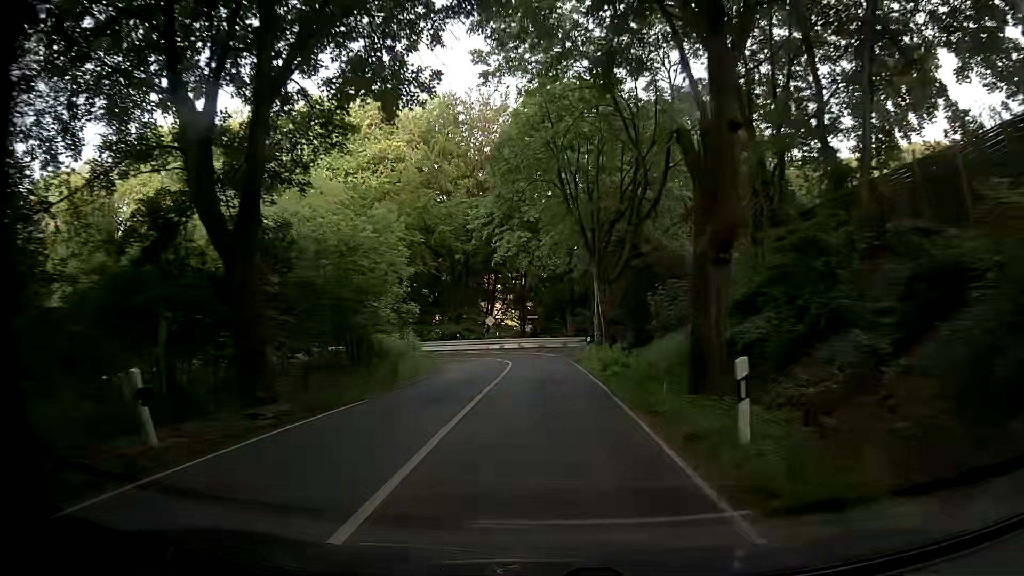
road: secondary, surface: asphalt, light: Day
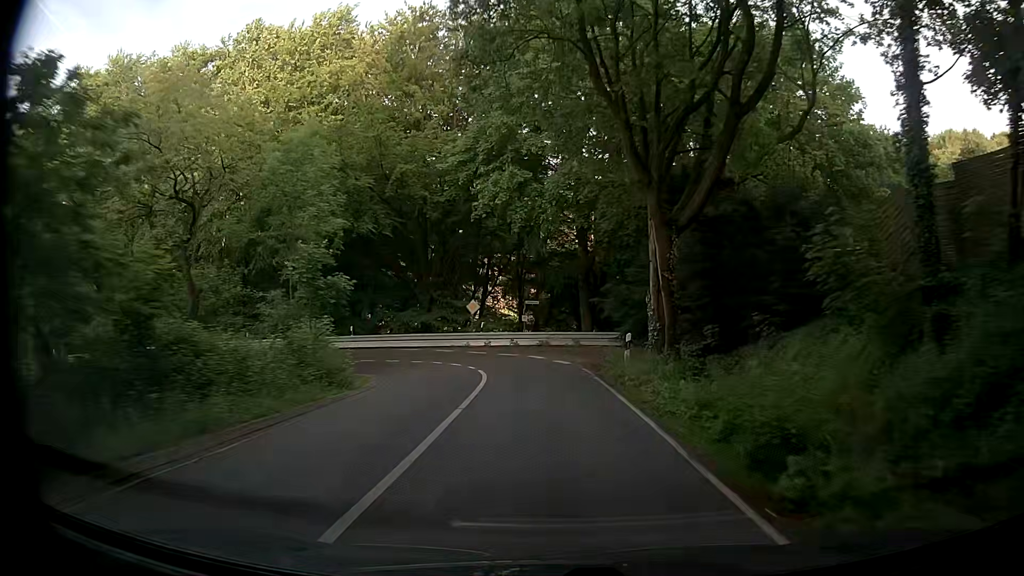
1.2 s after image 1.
(-0.1, +14.9) m; 0°
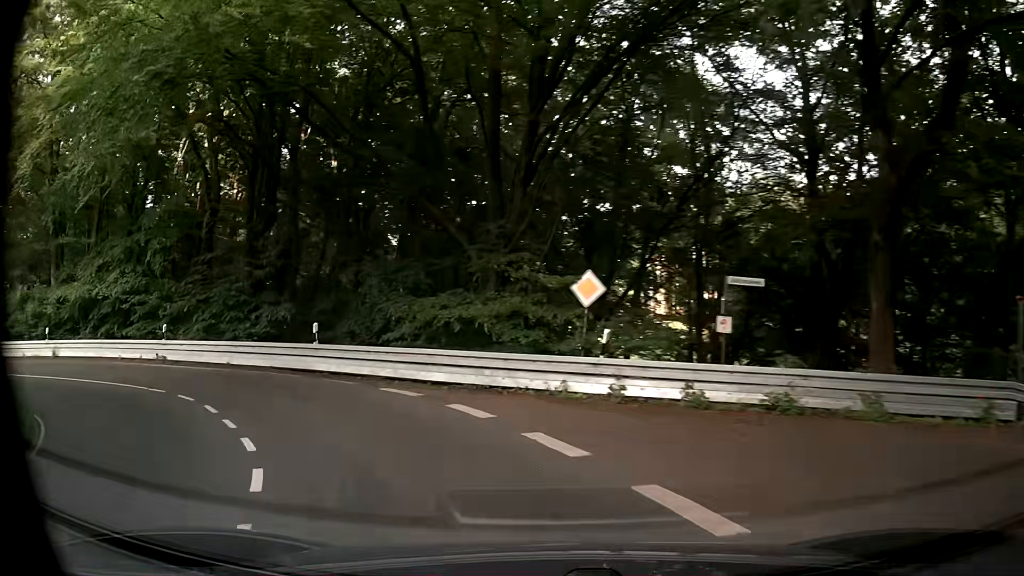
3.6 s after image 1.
(-0.8, +23.1) m; -12°
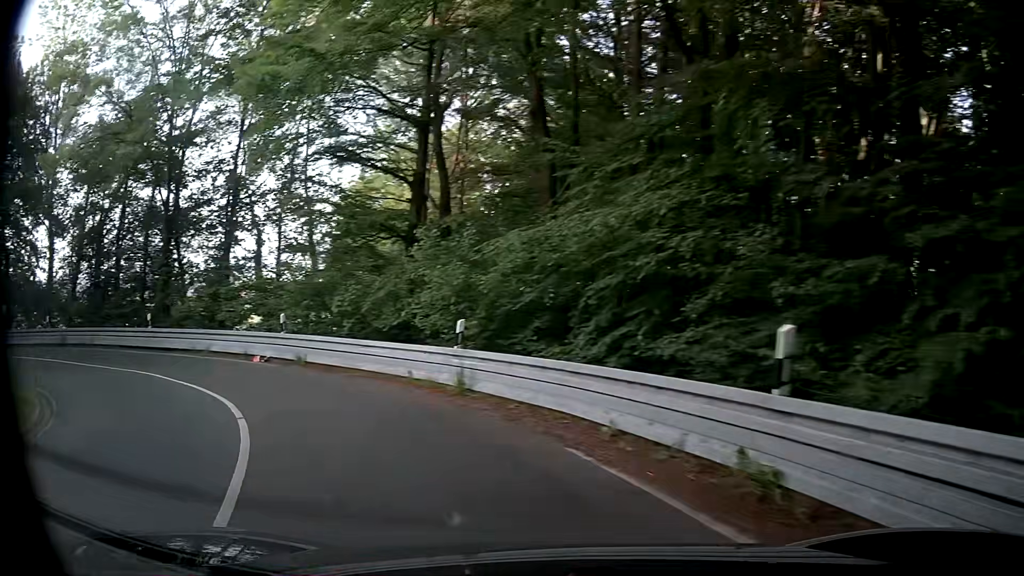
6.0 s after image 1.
(-8.3, +17.5) m; -52°
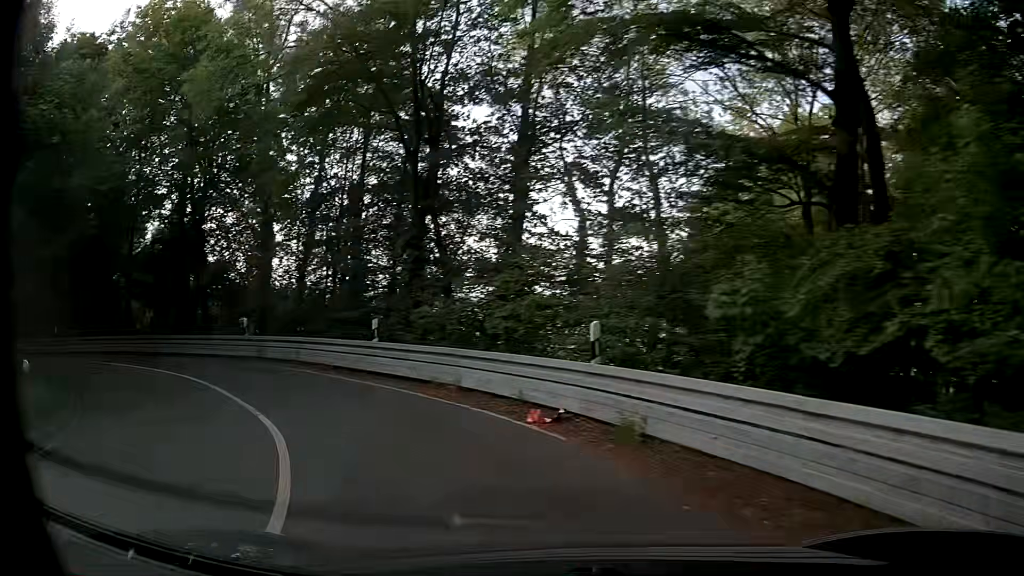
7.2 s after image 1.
(-3.3, +10.1) m; -32°
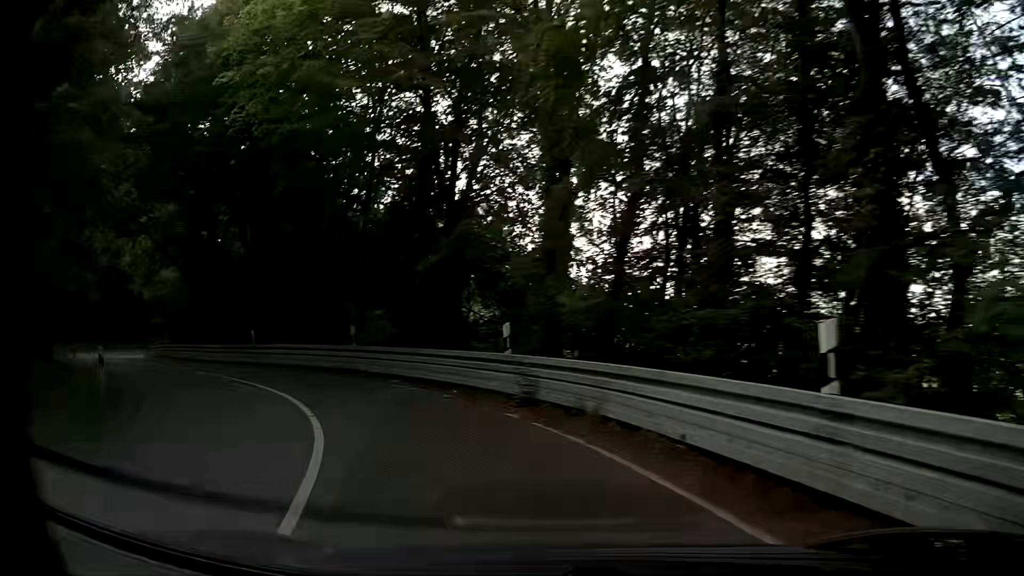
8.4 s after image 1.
(-3.0, +10.8) m; -28°
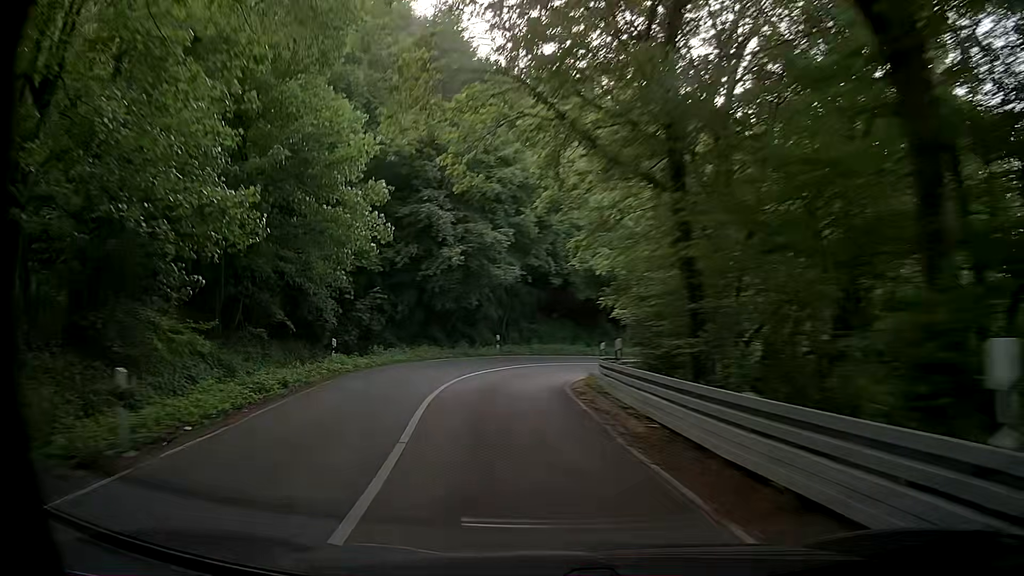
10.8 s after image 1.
(-10.0, +20.8) m; -47°
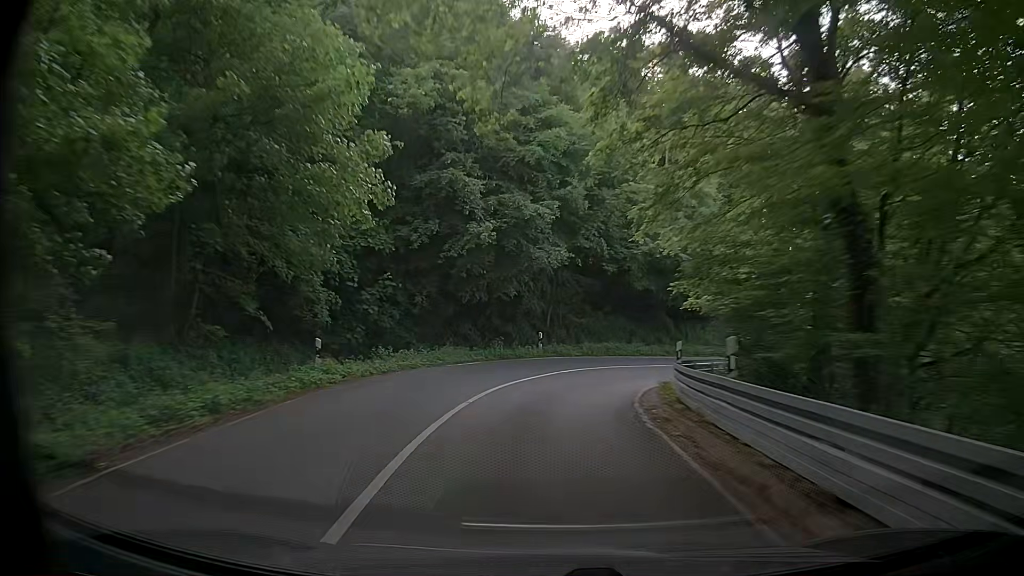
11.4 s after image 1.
(-0.3, +5.8) m; -4°
